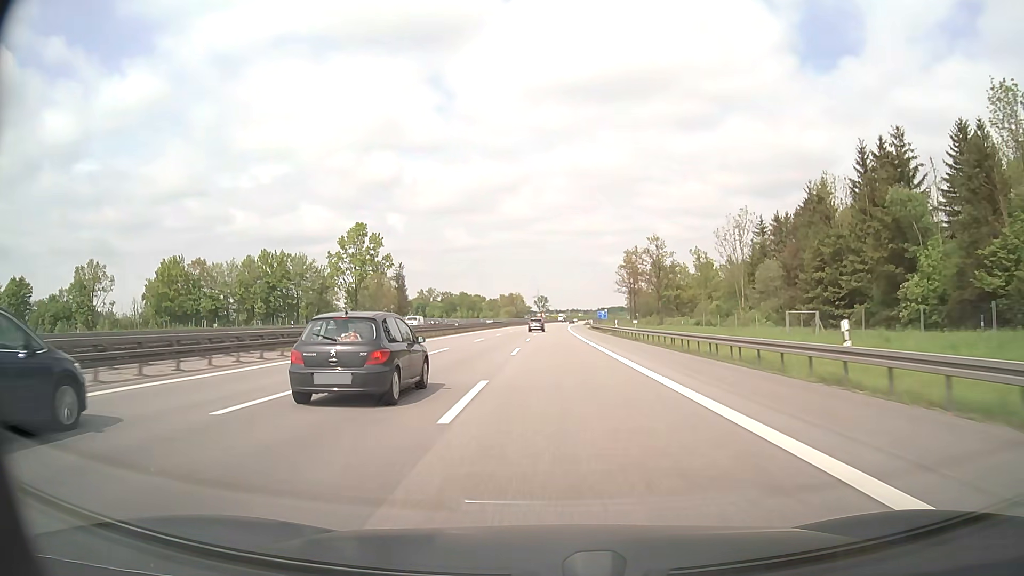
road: motorway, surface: asphalt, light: Day
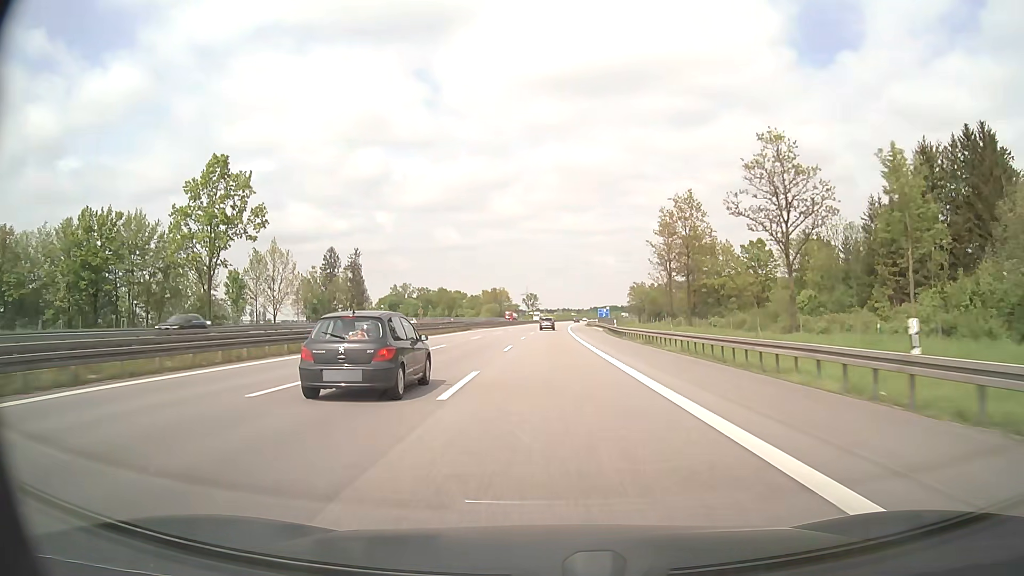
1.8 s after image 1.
(+0.4, +51.8) m; +1°
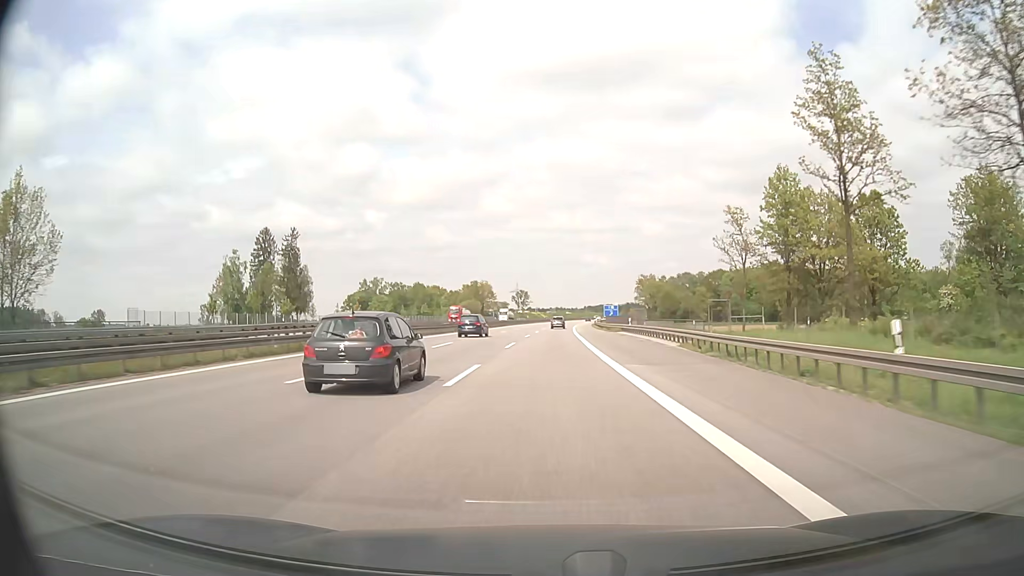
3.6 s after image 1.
(+0.4, +51.6) m; +1°
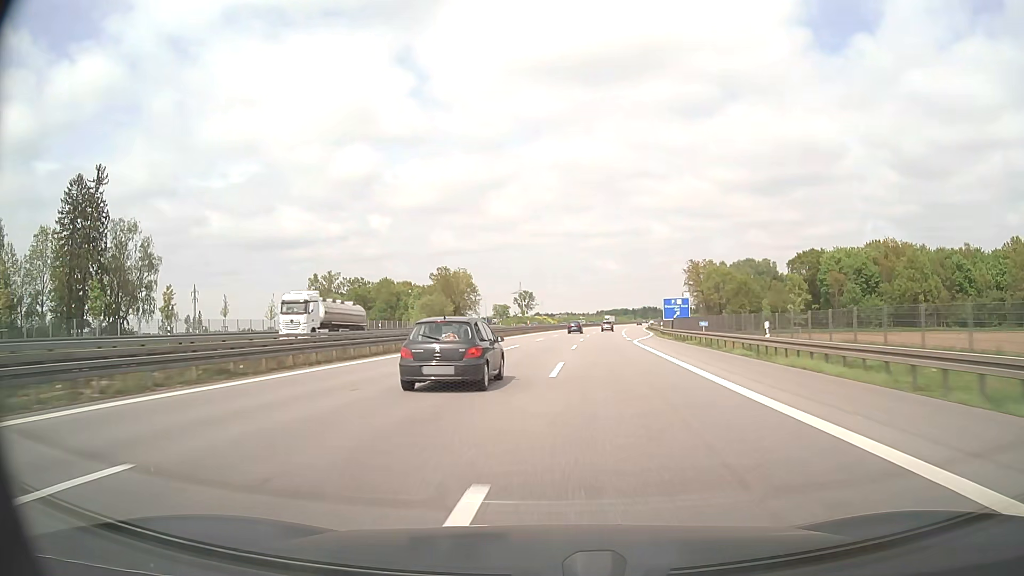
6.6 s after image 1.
(+0.7, +86.3) m; 0°
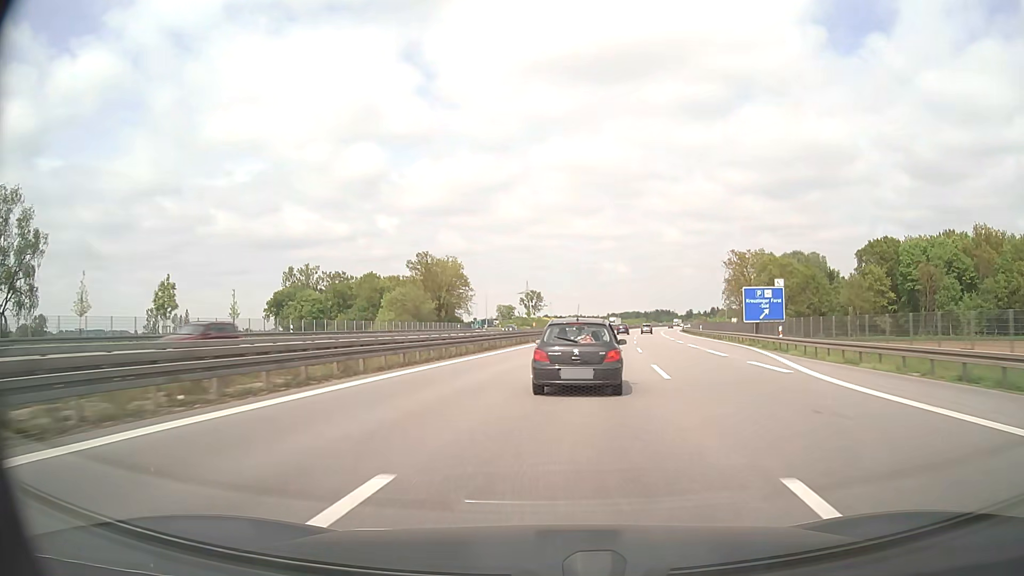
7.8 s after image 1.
(-0.4, +35.8) m; -1°
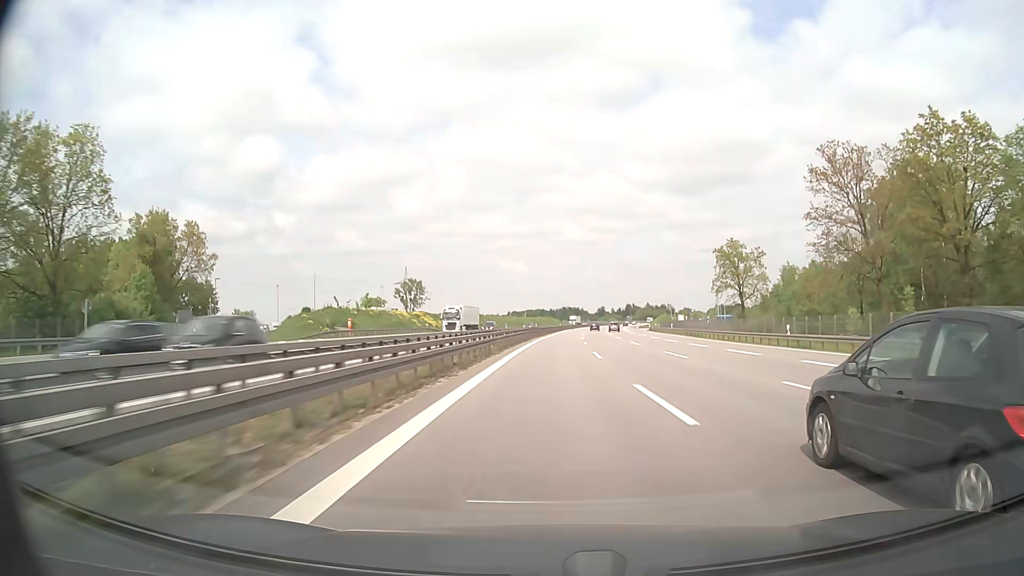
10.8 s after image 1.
(+7.3, +99.2) m; +8°
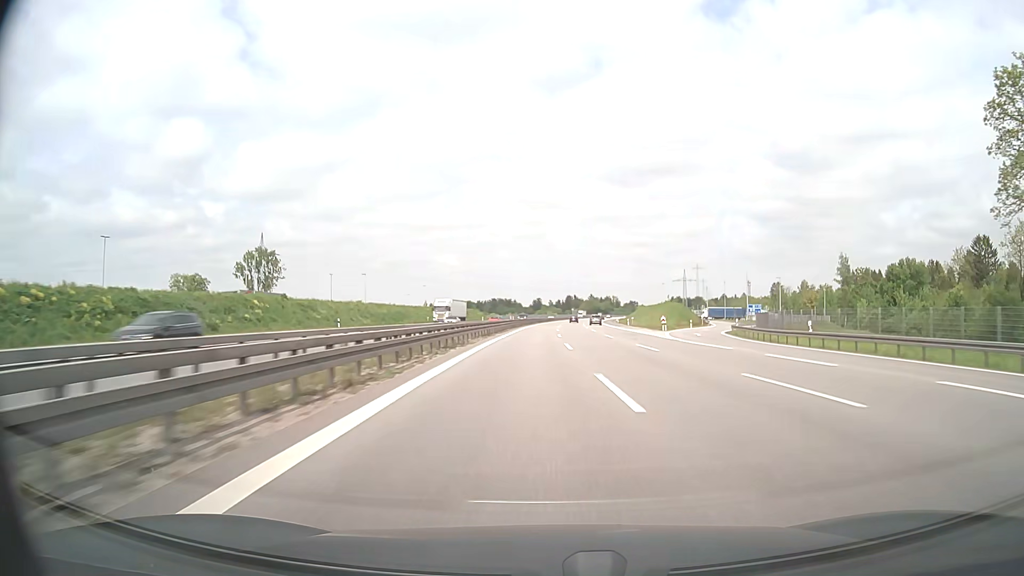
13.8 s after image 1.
(+4.6, +107.8) m; +6°
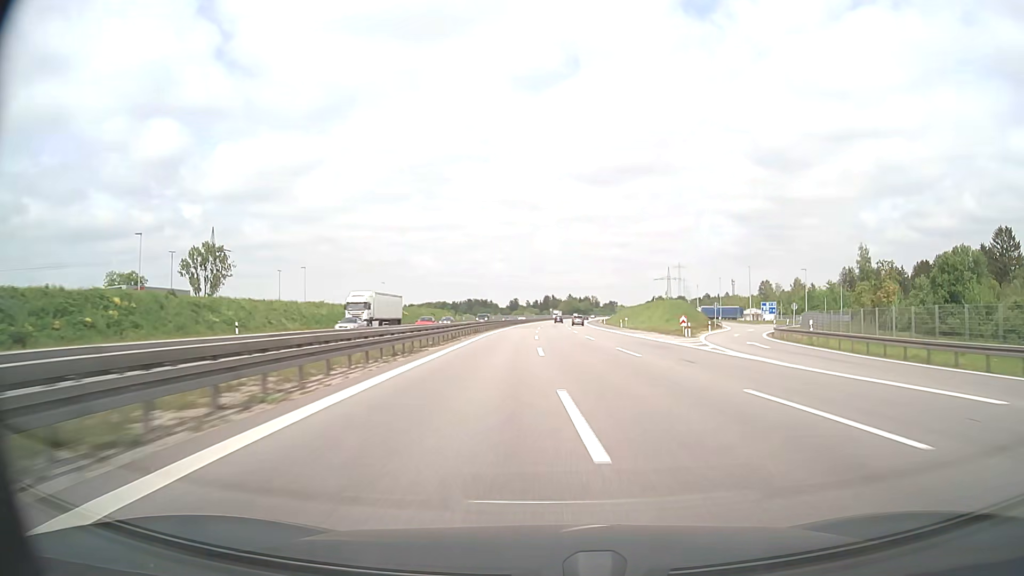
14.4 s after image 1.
(+0.3, +21.0) m; +2°
